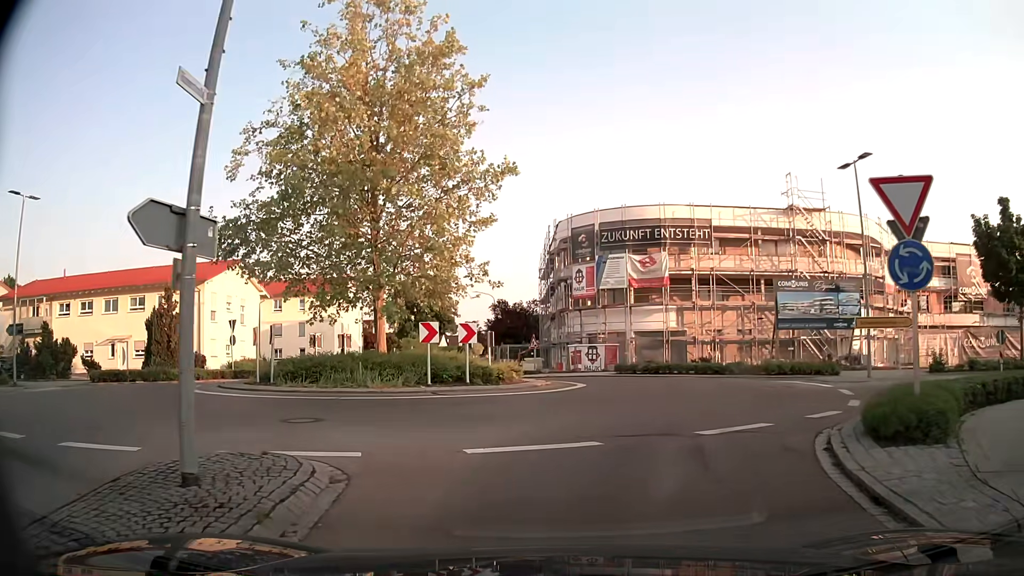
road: tertiary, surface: asphalt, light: Day
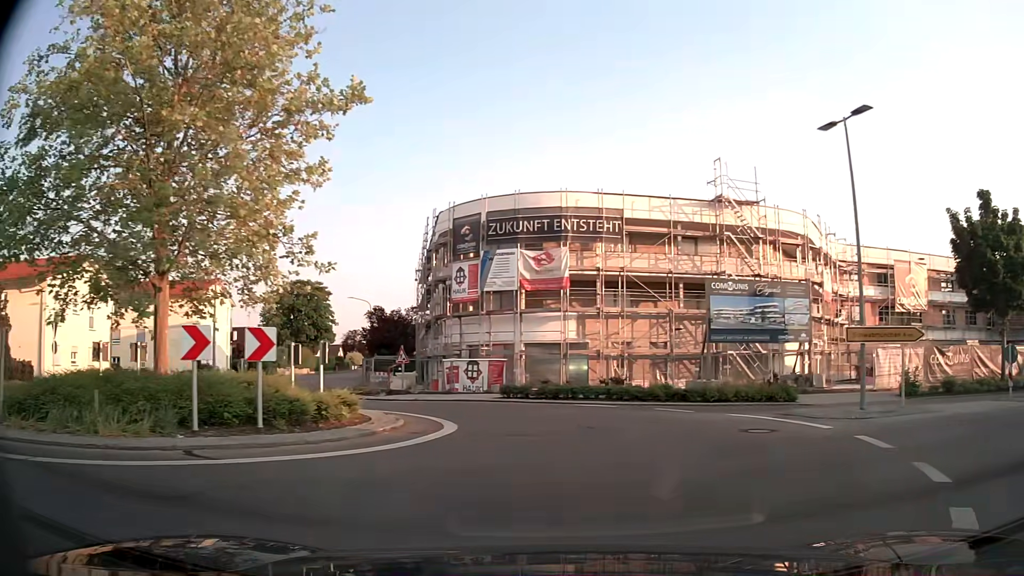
(+0.3, +7.2) m; +9°
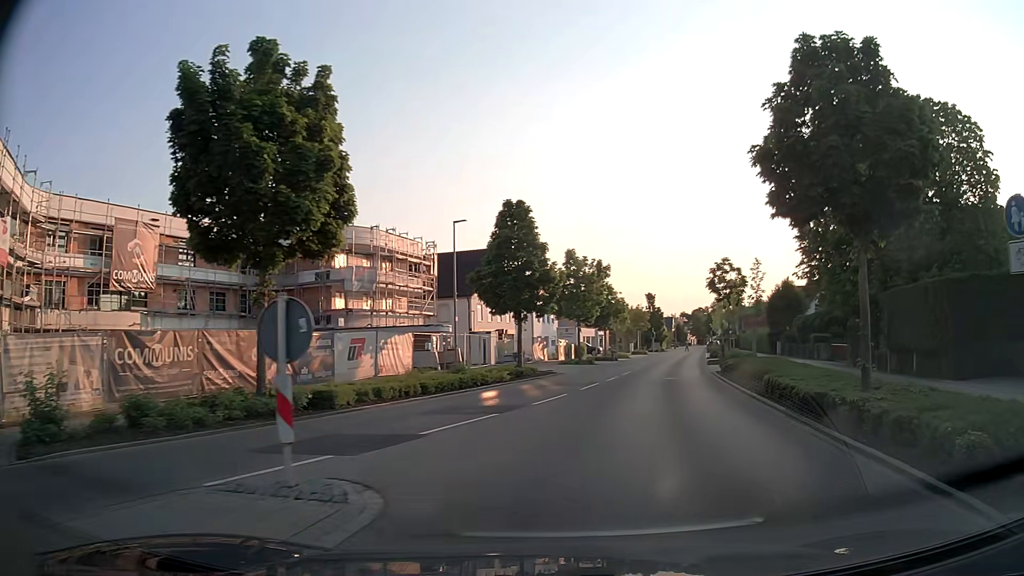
(+8.9, +13.6) m; +65°
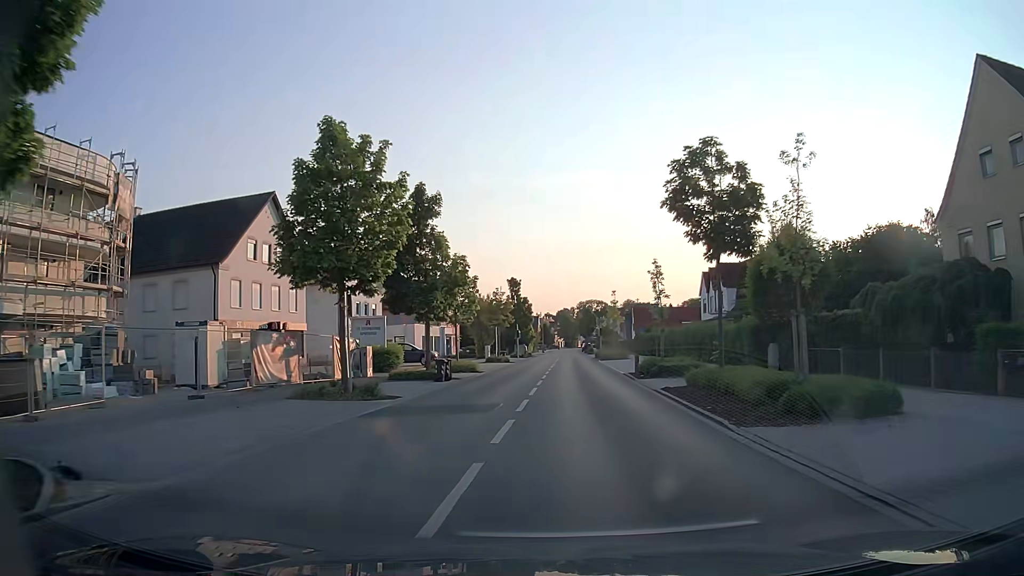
(+3.7, +29.4) m; +12°
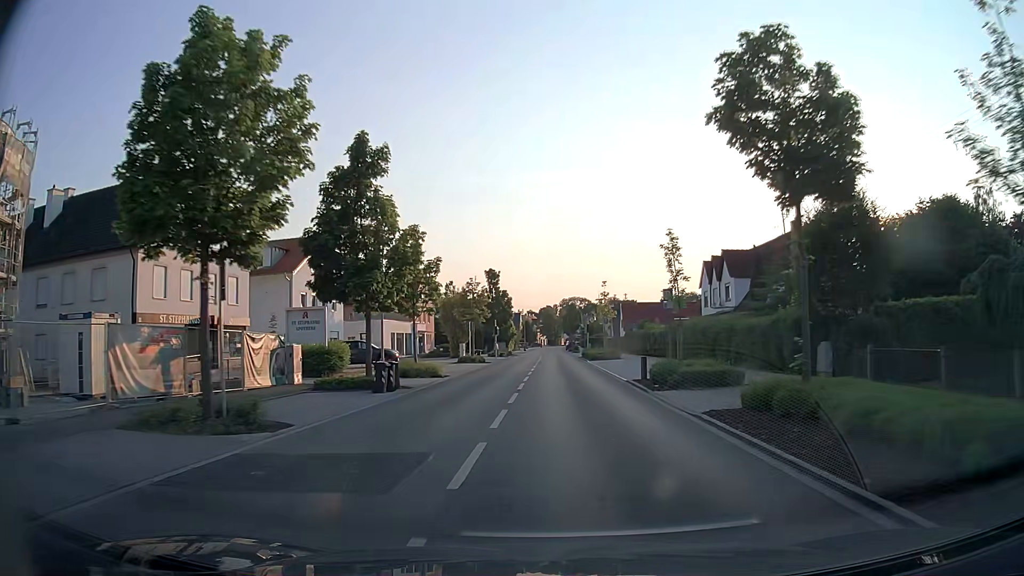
(+0.1, +7.6) m; +1°
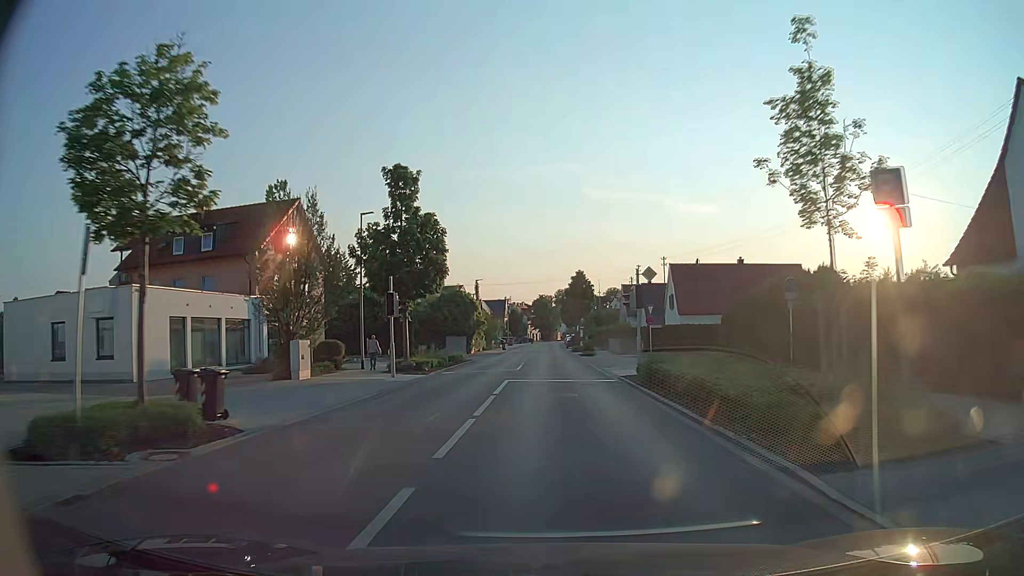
(+1.0, +44.0) m; +1°
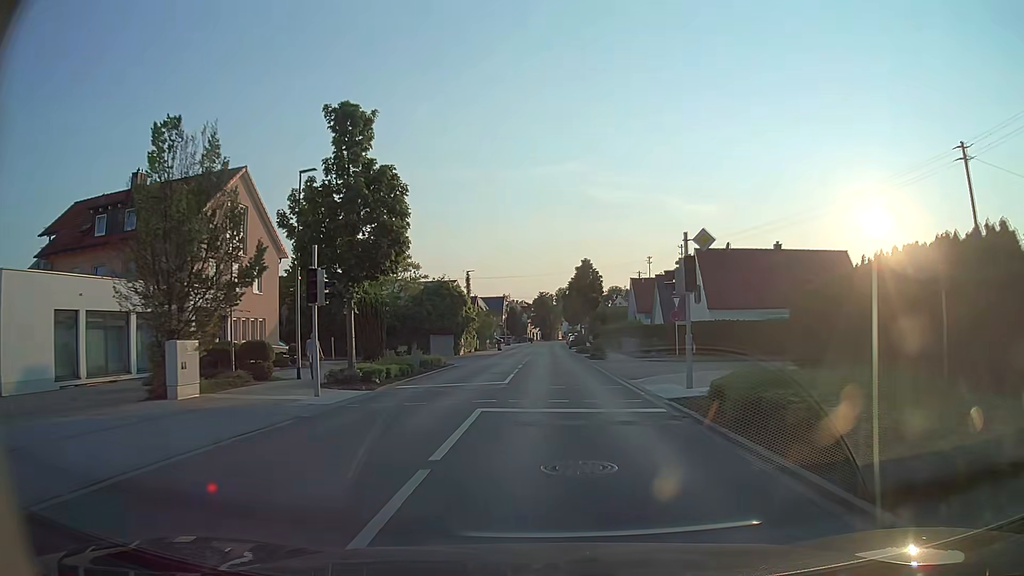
(0.0, +8.9) m; 0°
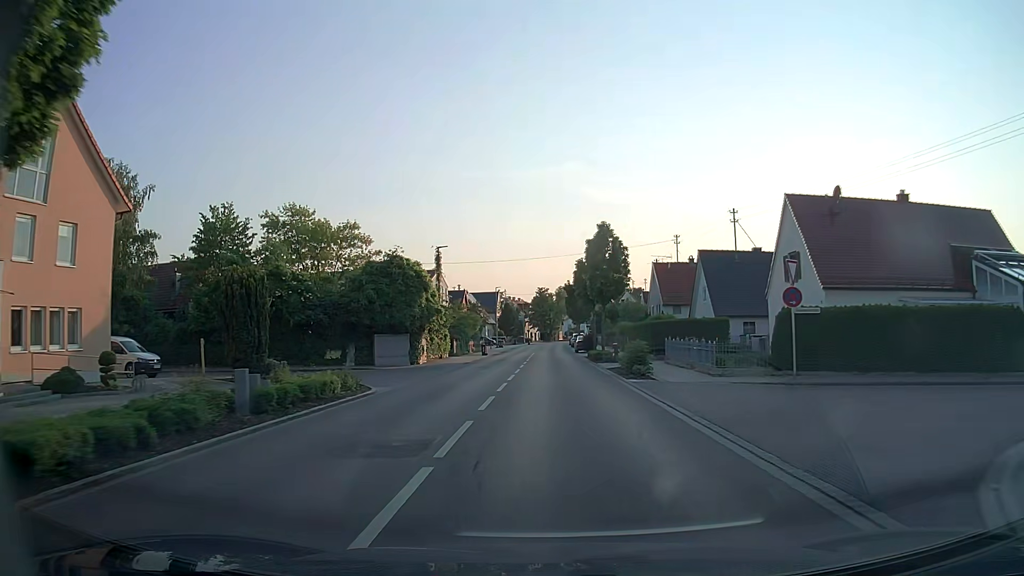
(-0.1, +17.6) m; 0°
(0, +10) (0, +20) (0, +30) (0, +40) (0, +50) (0, +60) (0, +70) (0, +80) (+1, +90) (+1, +100) m
